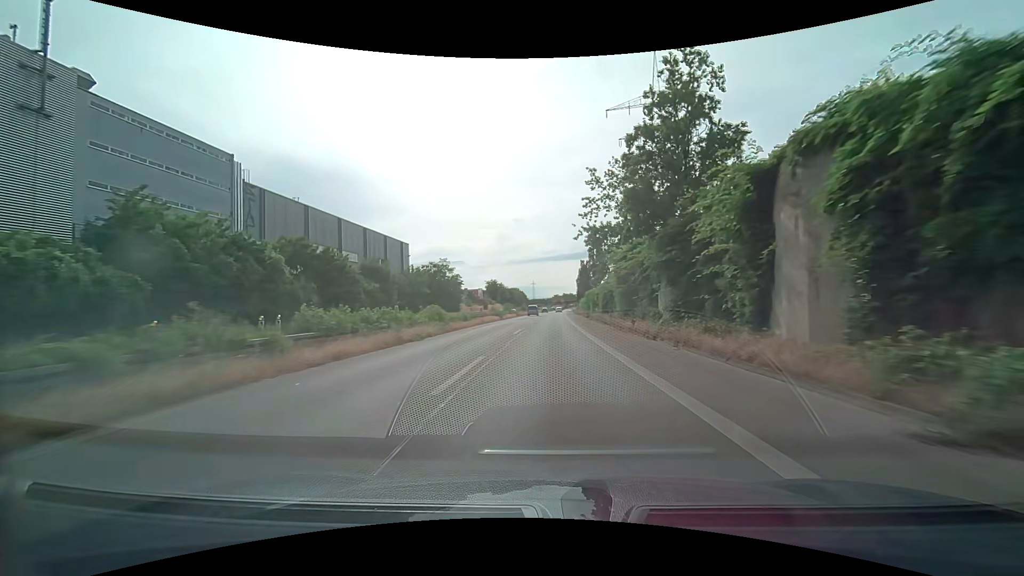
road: trunk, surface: asphalt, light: Day
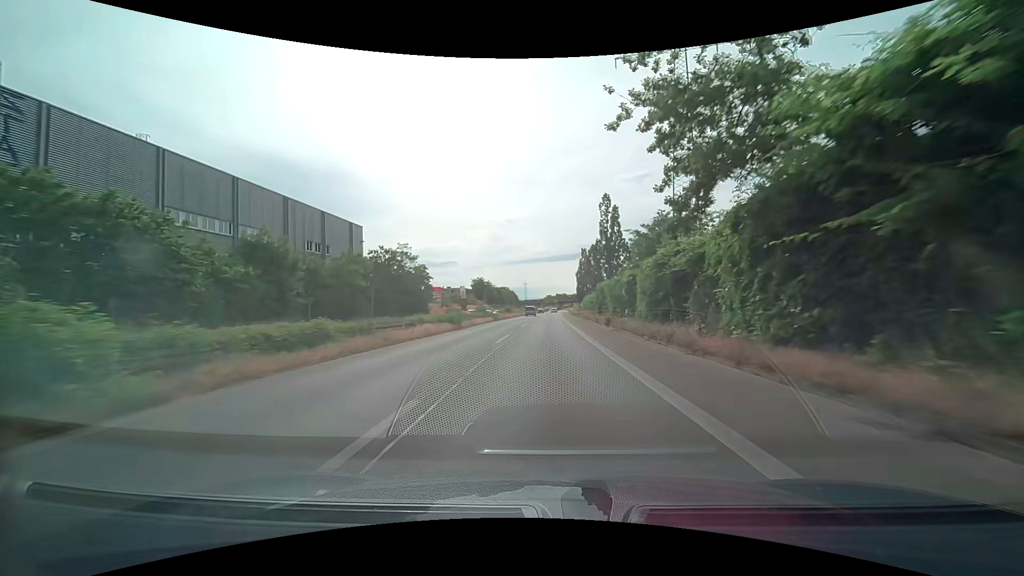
(+0.3, +24.6) m; +1°
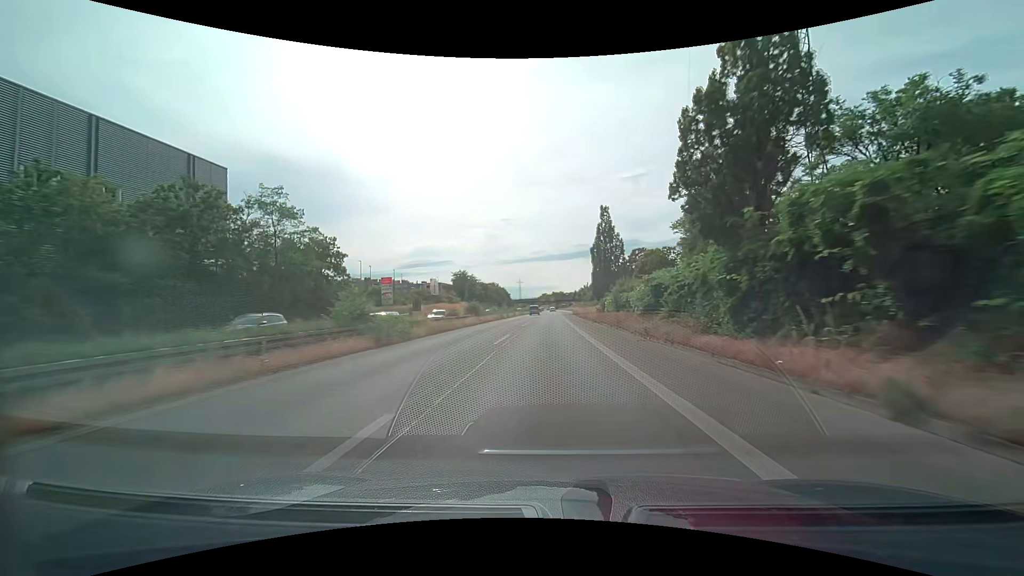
(+0.2, +37.1) m; 0°
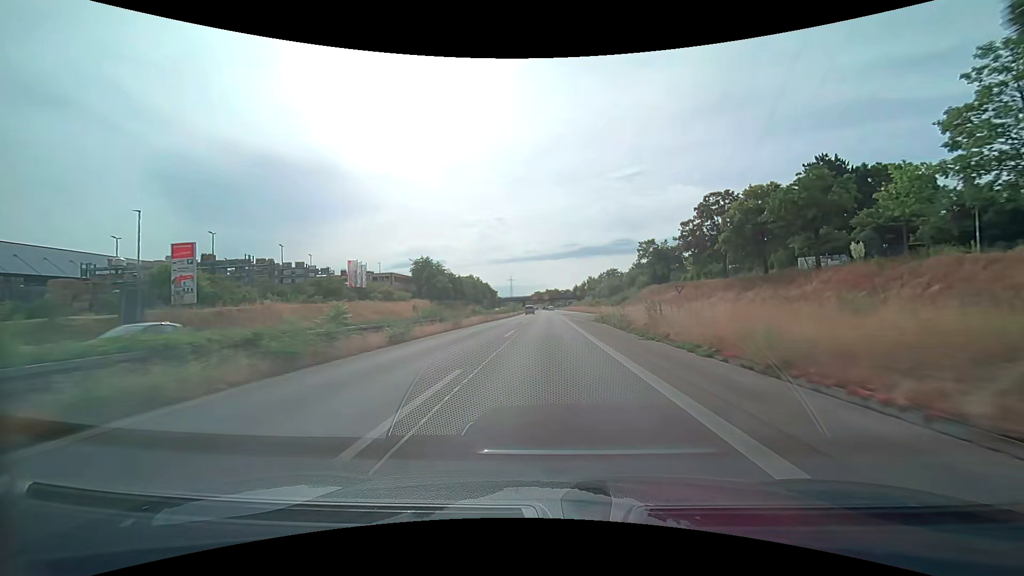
(+0.4, +49.7) m; +1°
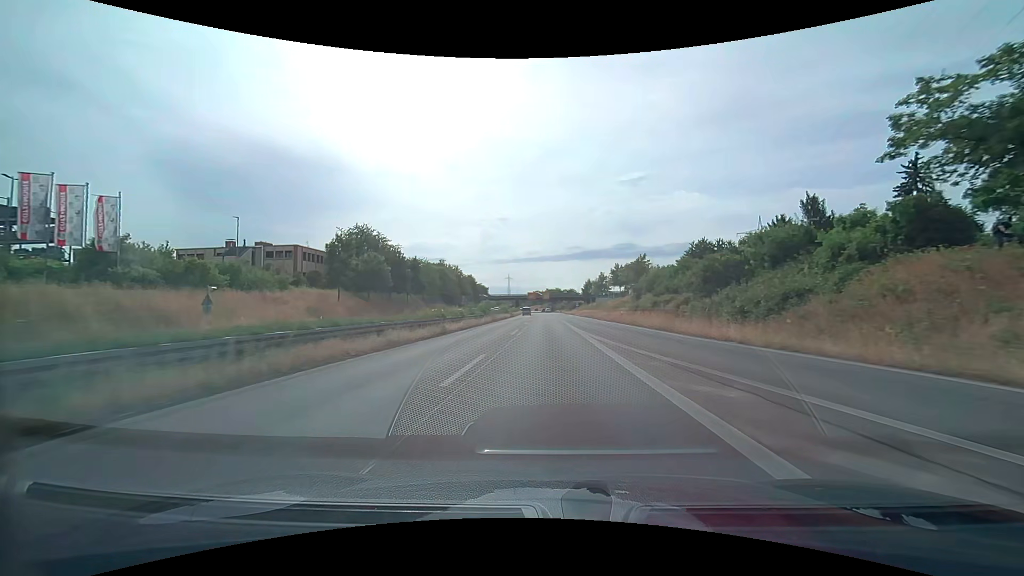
(+0.1, +49.9) m; 0°
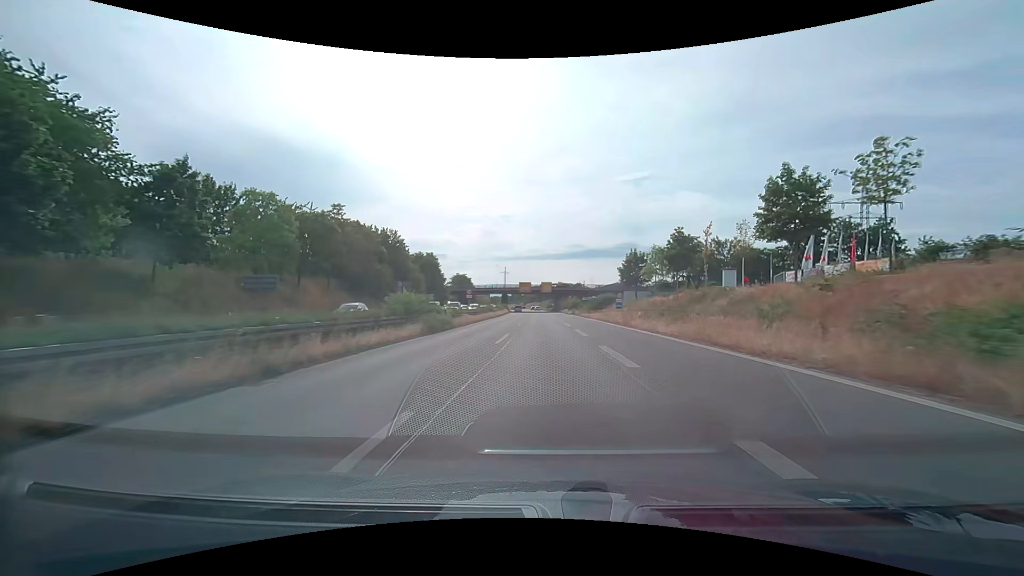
(0.0, +62.4) m; 0°
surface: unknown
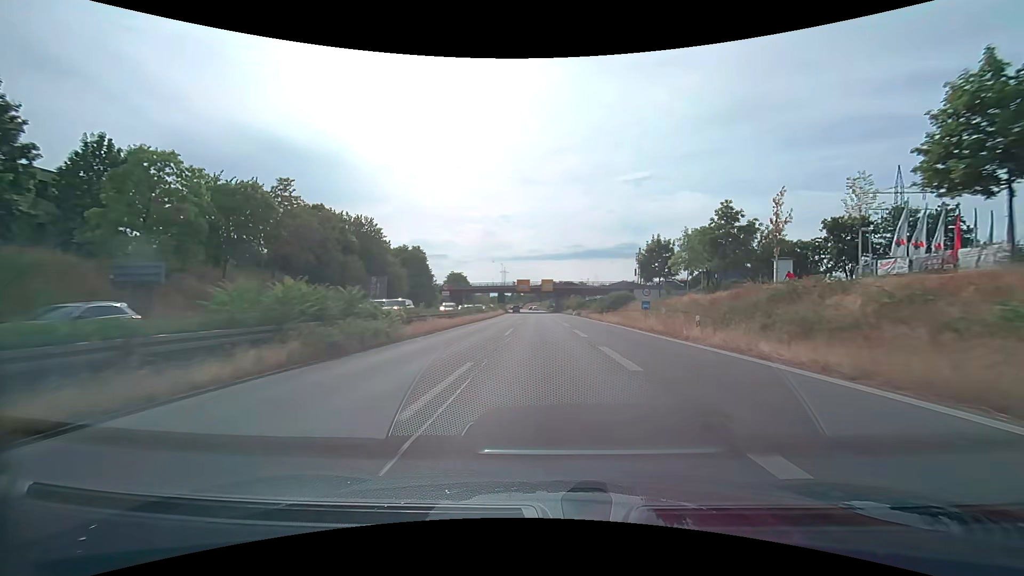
(0.0, +12.5) m; 0°
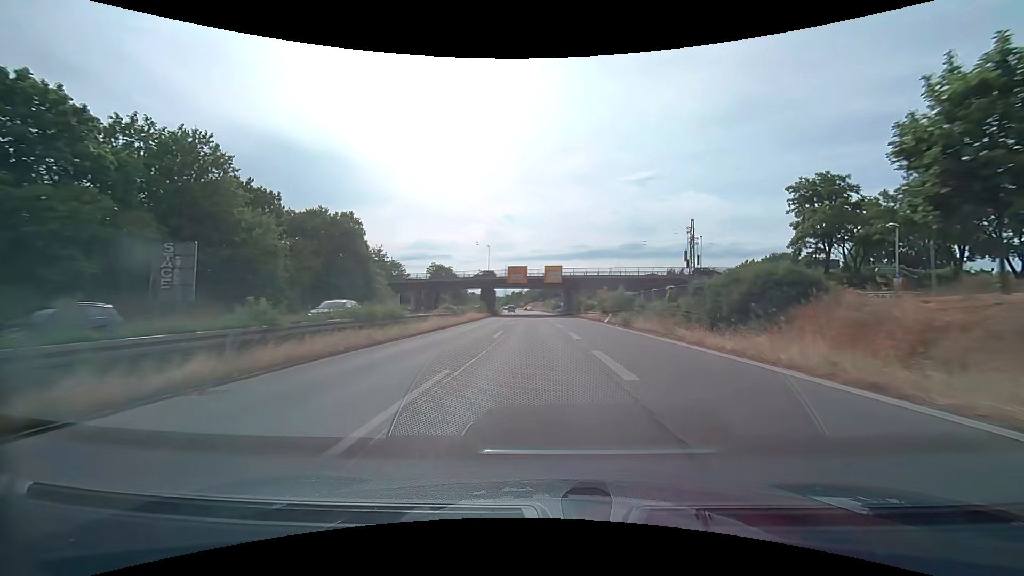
(-0.1, +37.5) m; 0°
(0, +10) (0, +20) (0, +30) (-1, +40) (-1, +50) (-1, +60) (-2, +70) (-2, +80) (-2, +90) (-2, +100) m
